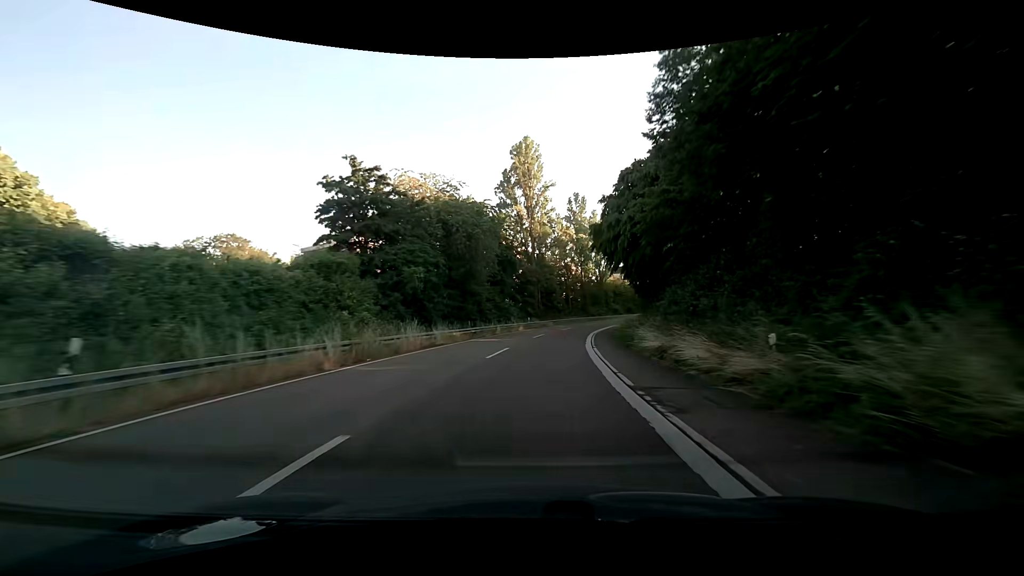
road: trunk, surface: asphalt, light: Day
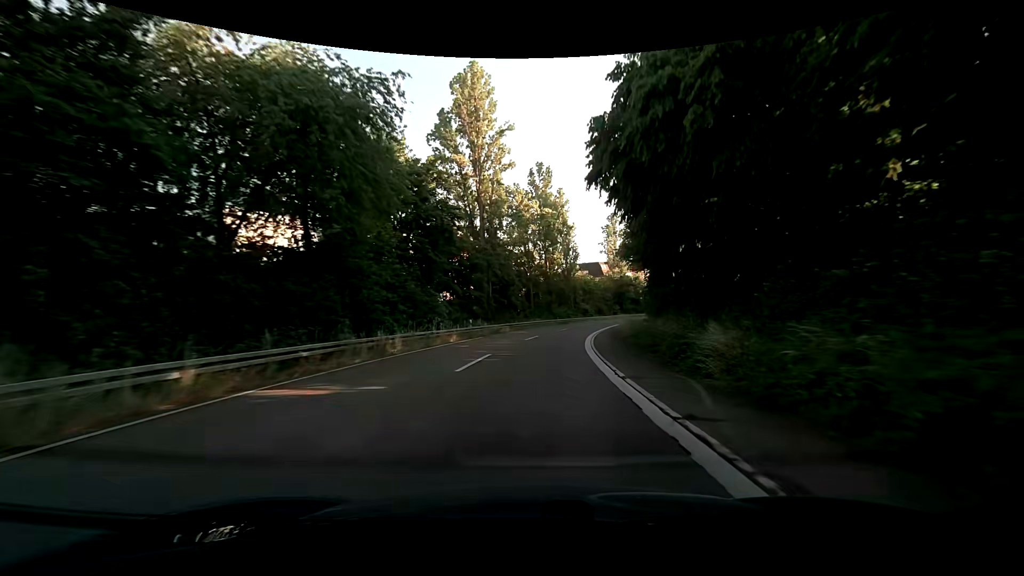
(+1.1, +22.5) m; +6°
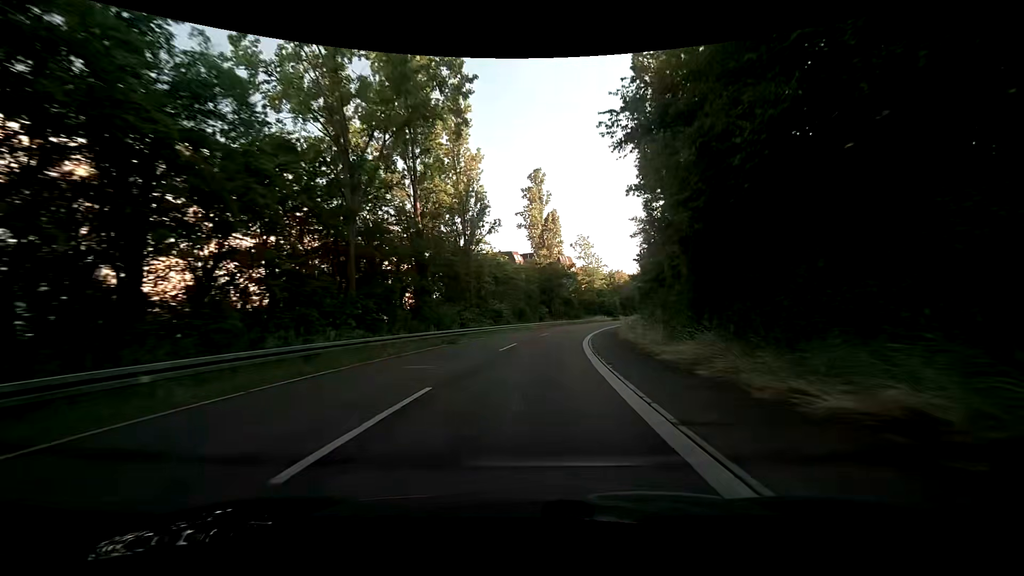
(+3.4, +44.3) m; +10°
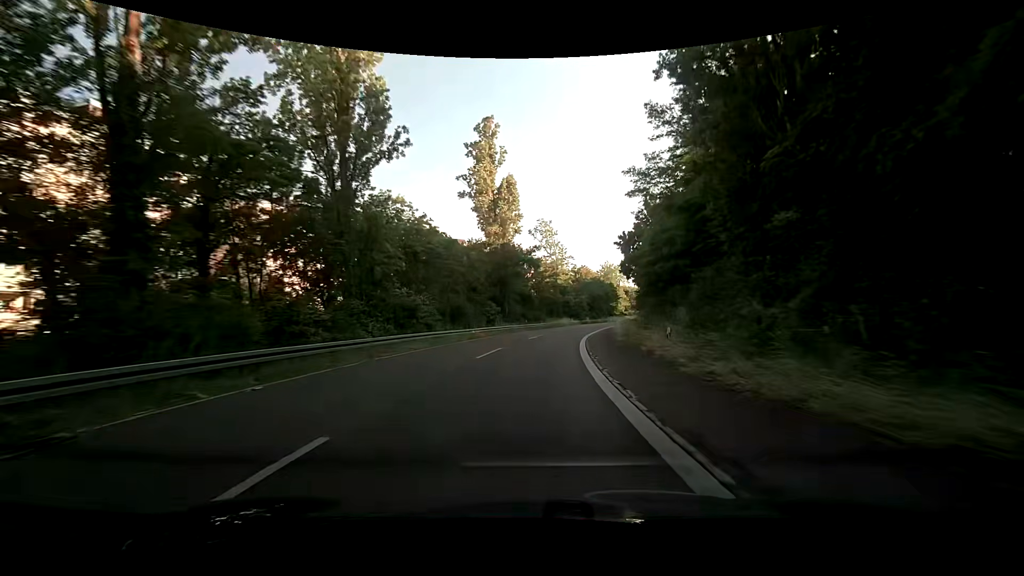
(+1.1, +22.2) m; +6°
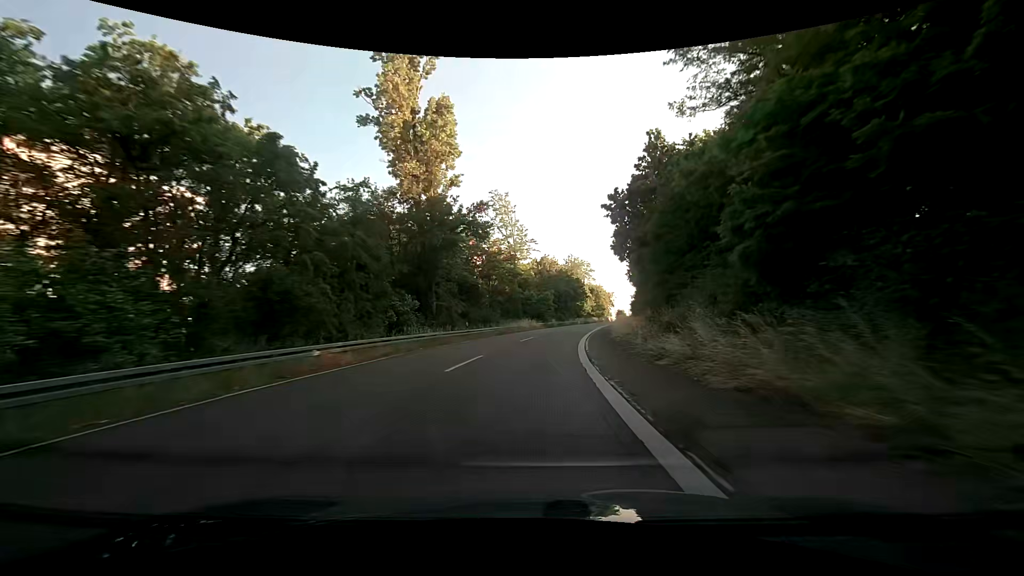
(+0.9, +22.3) m; +6°
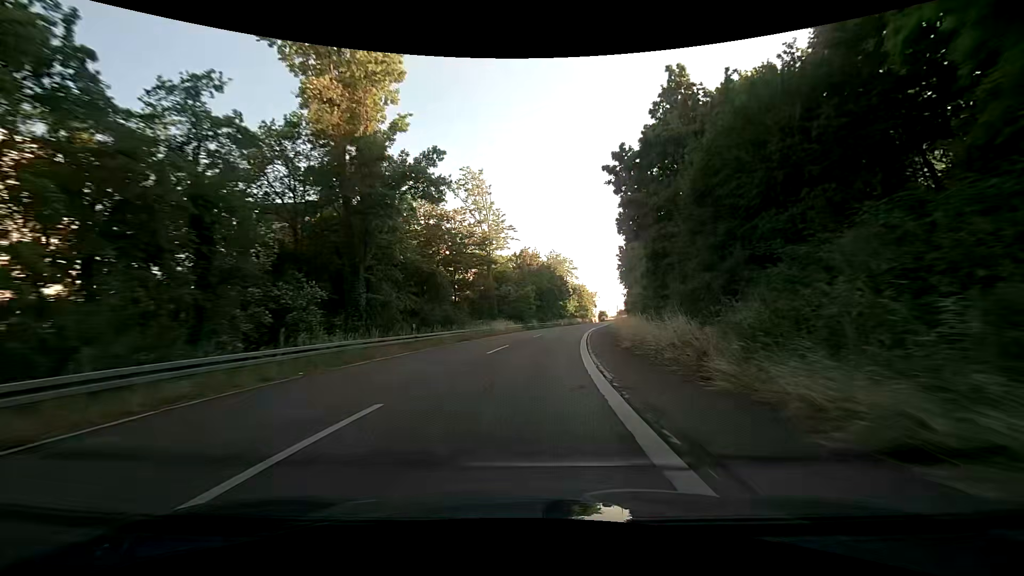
(-0.1, +11.2) m; +1°
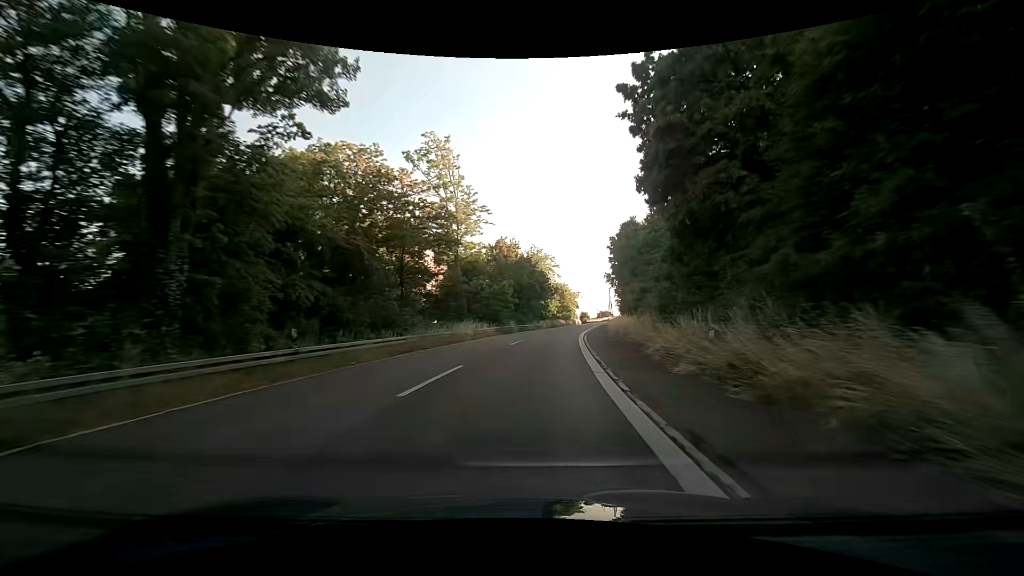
(+0.2, +11.2) m; +2°
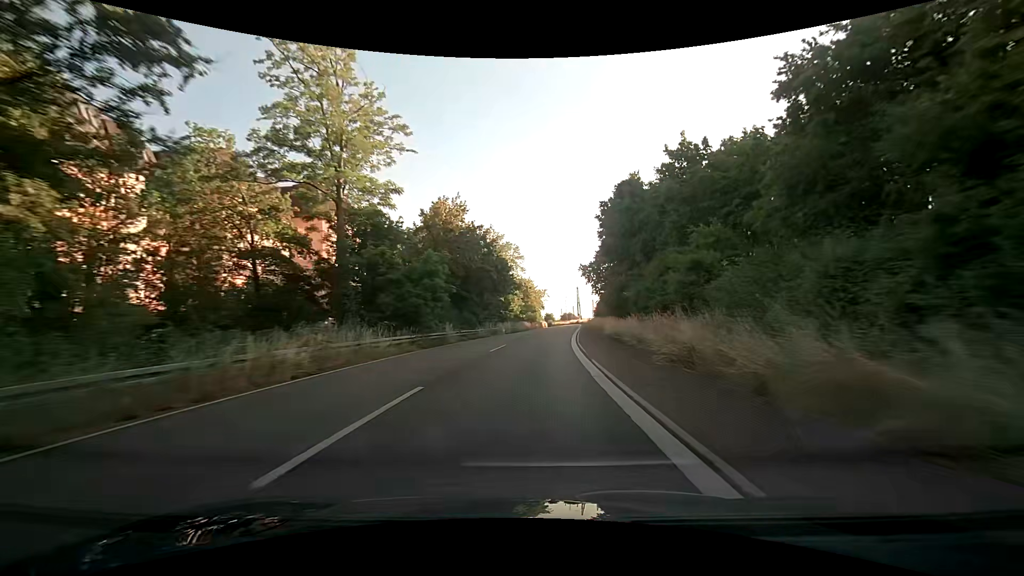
(+1.0, +22.5) m; +4°
(0, +10) (+1, +20) (+1, +30) (+2, +40) (+3, +50) (+4, +60) (+5, +70) (+6, +80) (+7, +90) (+8, +100) m
